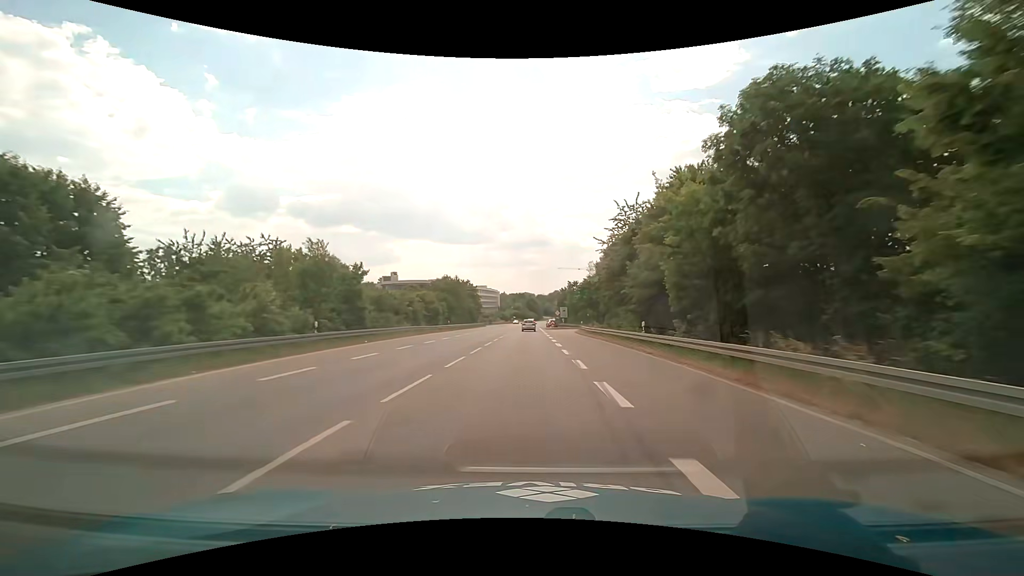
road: primary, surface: asphalt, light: Day
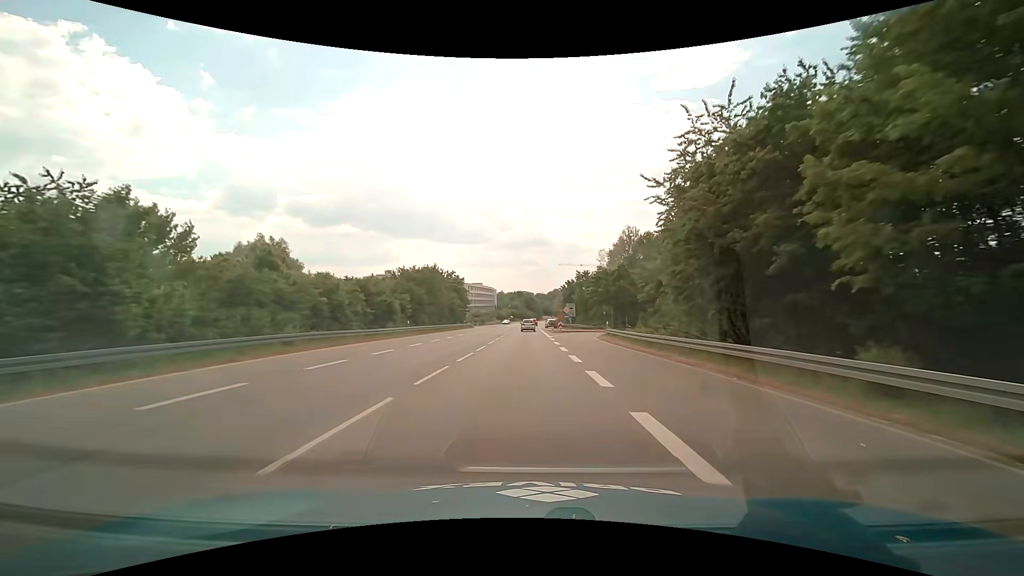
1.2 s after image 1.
(+0.1, +21.8) m; 0°
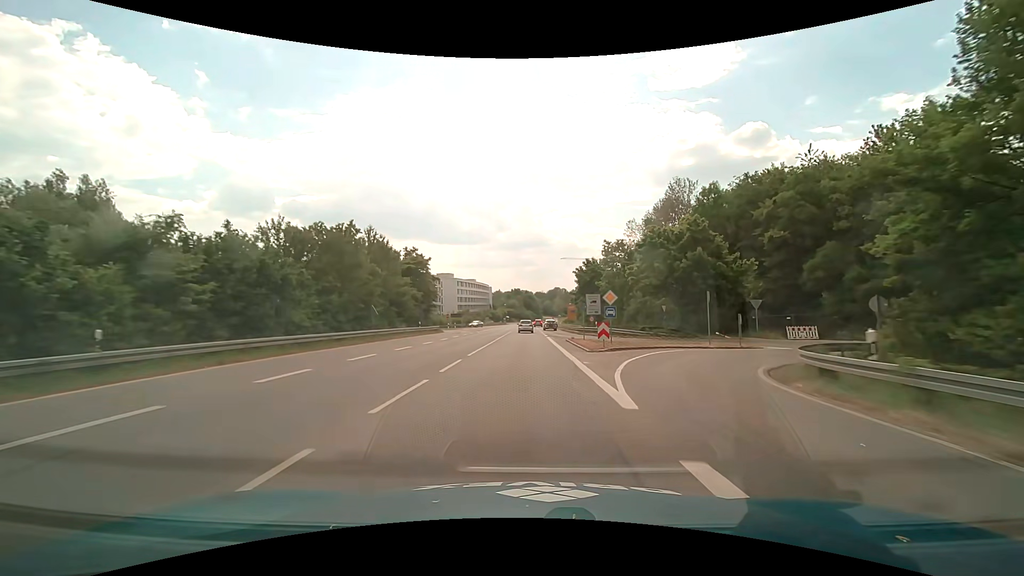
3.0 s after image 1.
(+0.1, +32.5) m; 0°
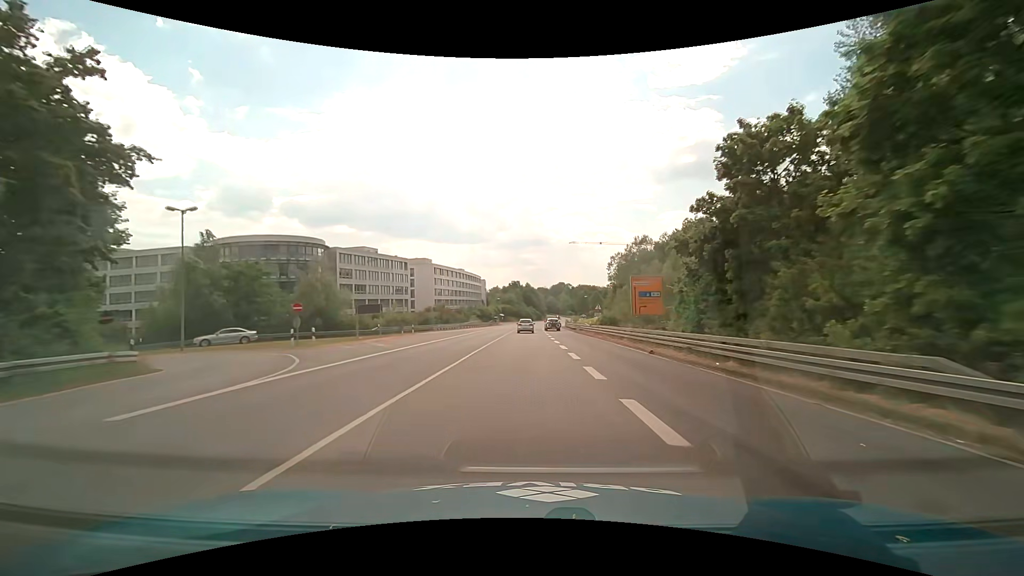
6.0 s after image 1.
(0.0, +52.0) m; 0°
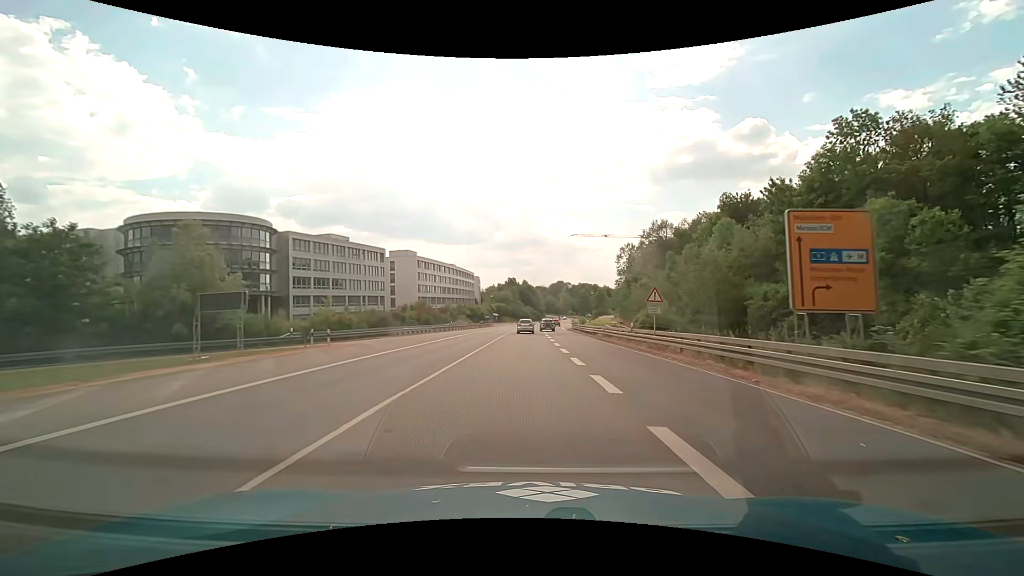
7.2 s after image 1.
(0.0, +20.1) m; 0°
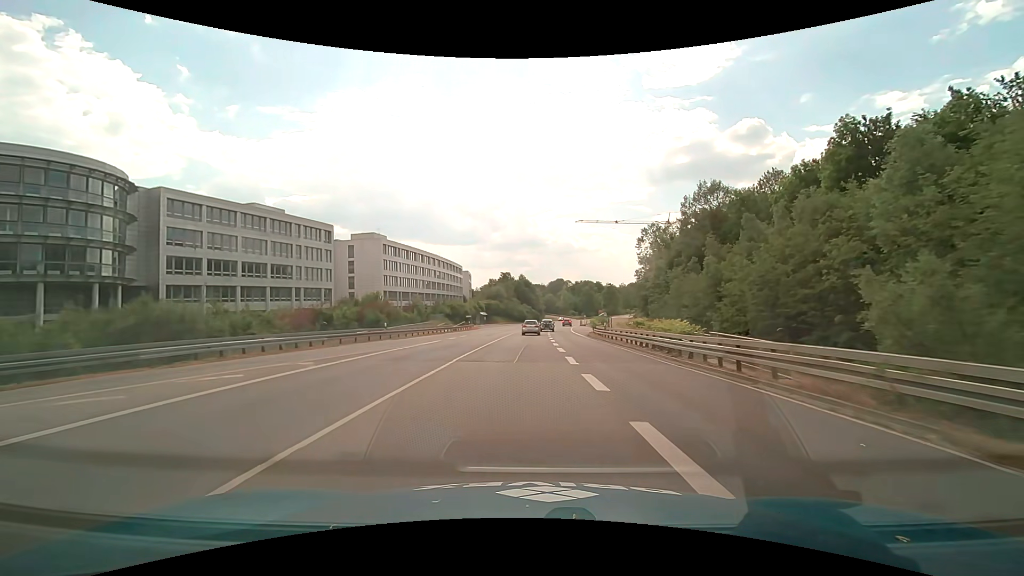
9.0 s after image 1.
(+0.1, +29.6) m; 0°
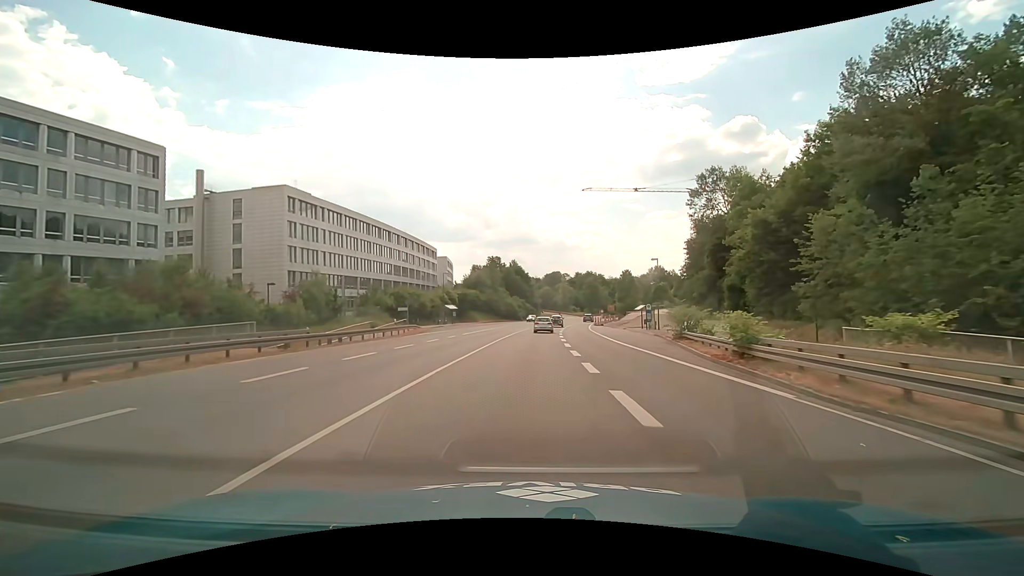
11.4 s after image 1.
(+0.3, +39.5) m; +1°
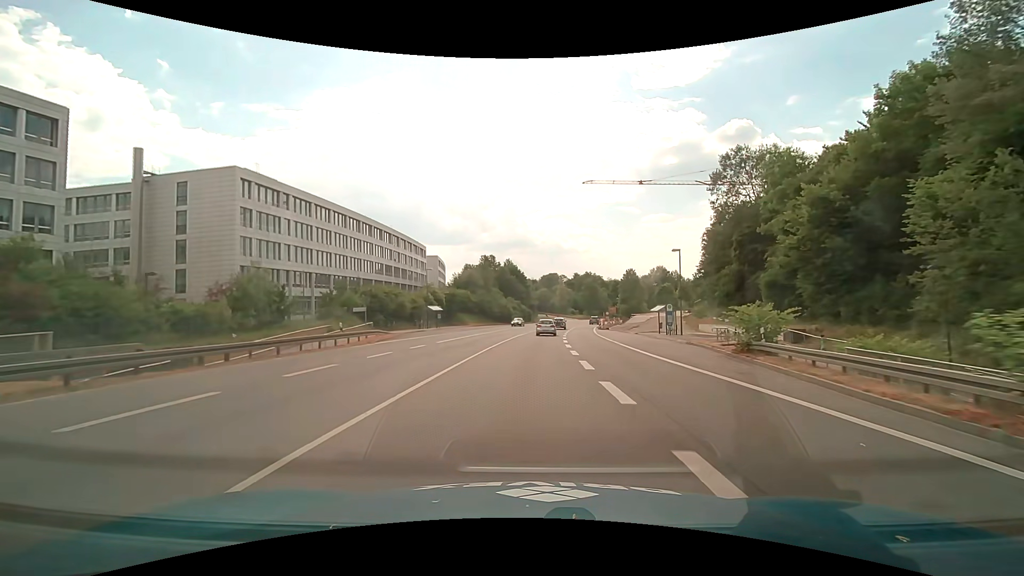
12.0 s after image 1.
(0.0, +10.0) m; +1°
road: trunk
(0, +10) (0, +20) (+1, +30) (+1, +40) (+2, +50) (+3, +60) (+4, +70) (+5, +80) (+6, +90) (+8, +100) m
